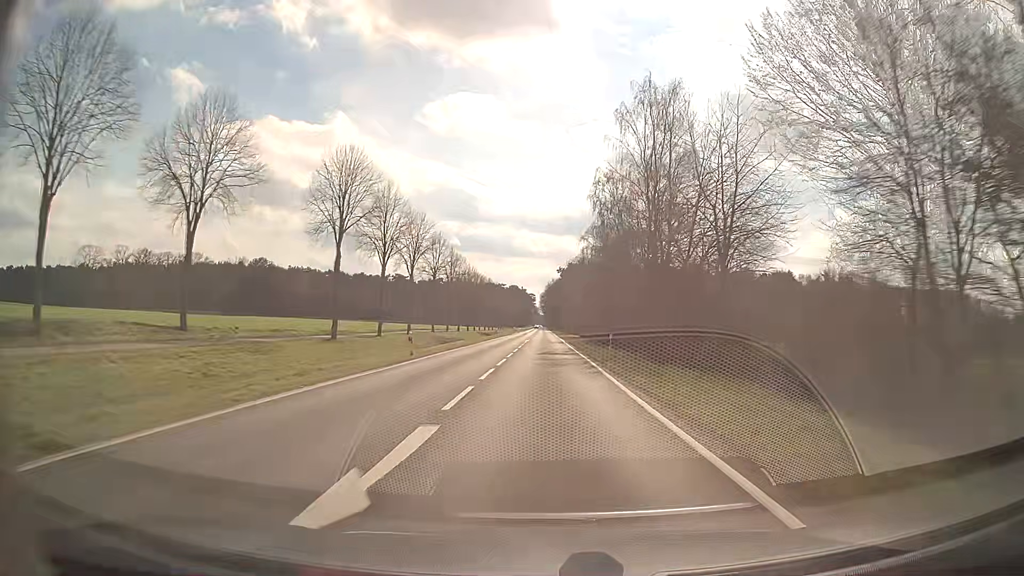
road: secondary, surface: asphalt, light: Day
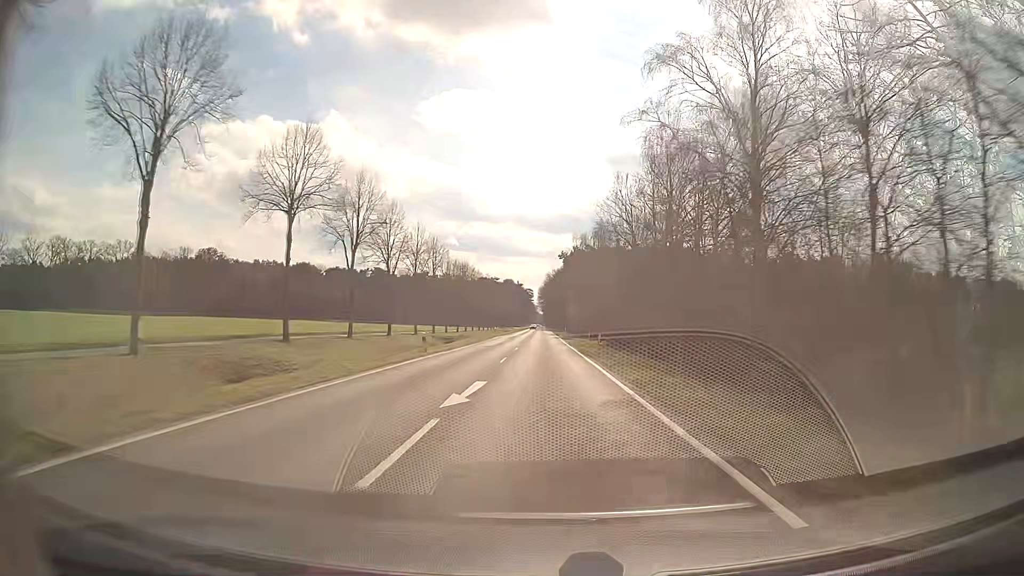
(+0.1, +47.4) m; 0°
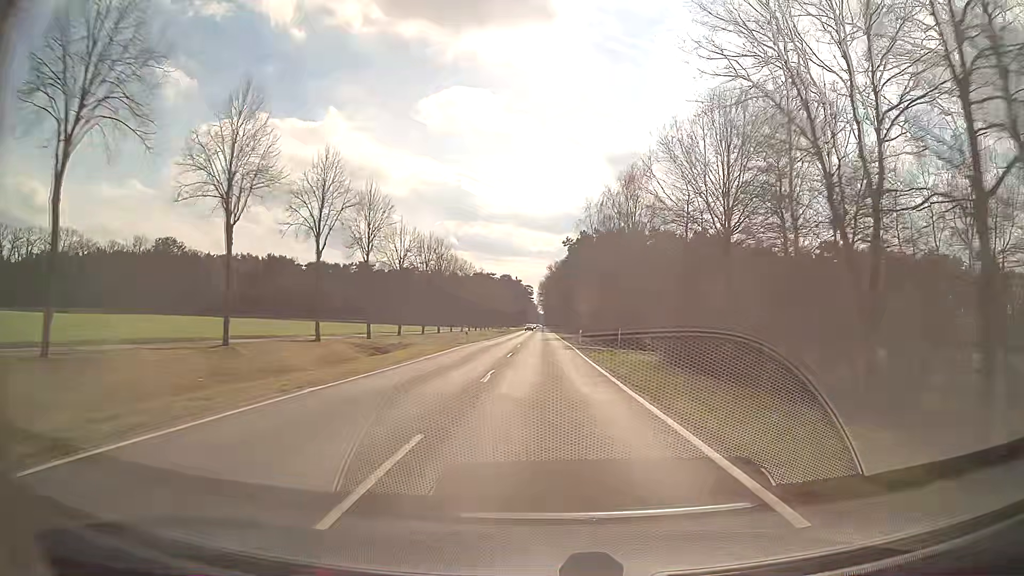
(0.0, +31.6) m; 0°
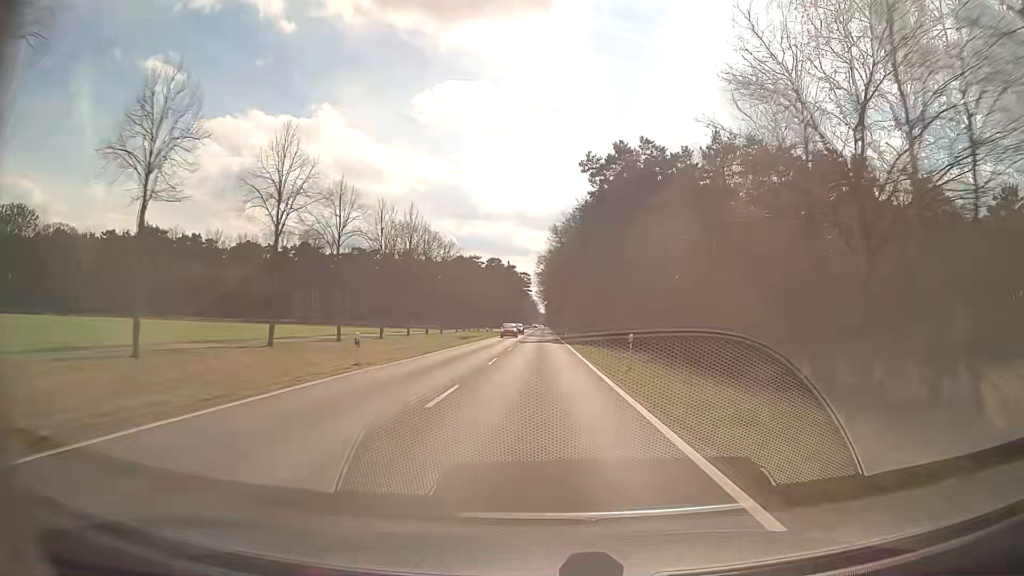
(+0.3, +79.0) m; 0°
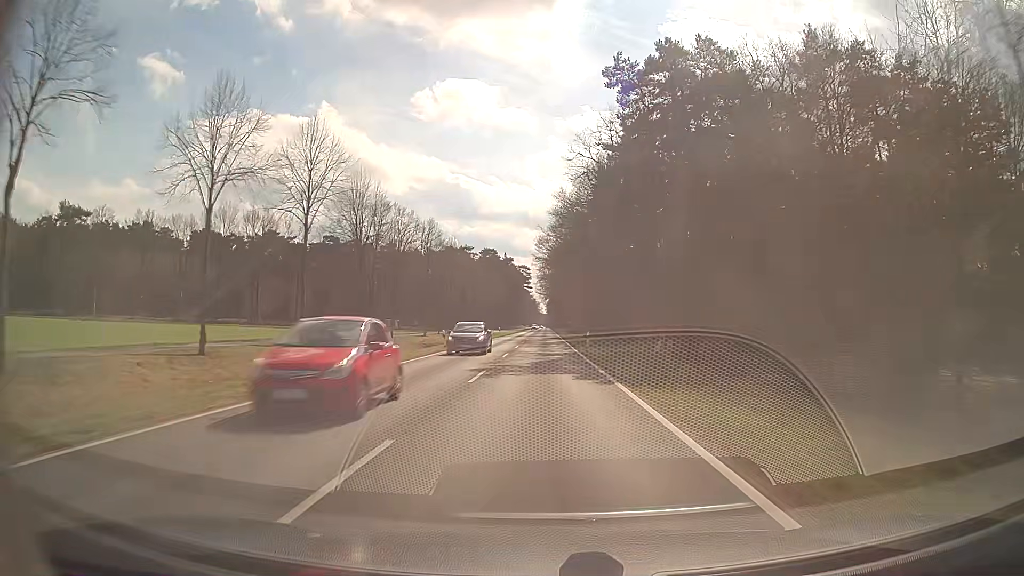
(0.0, +31.6) m; 0°
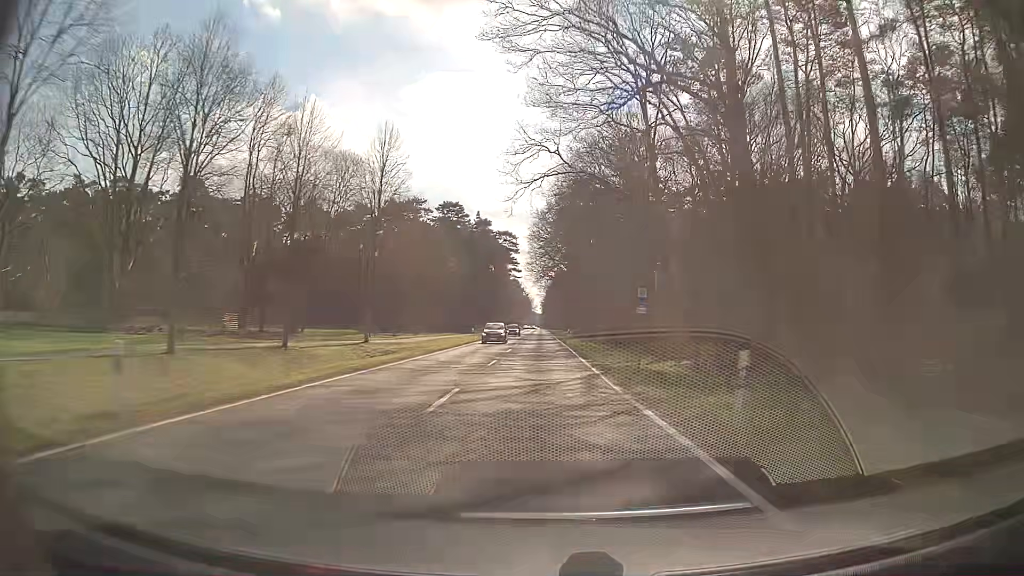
(+0.4, +79.0) m; 0°
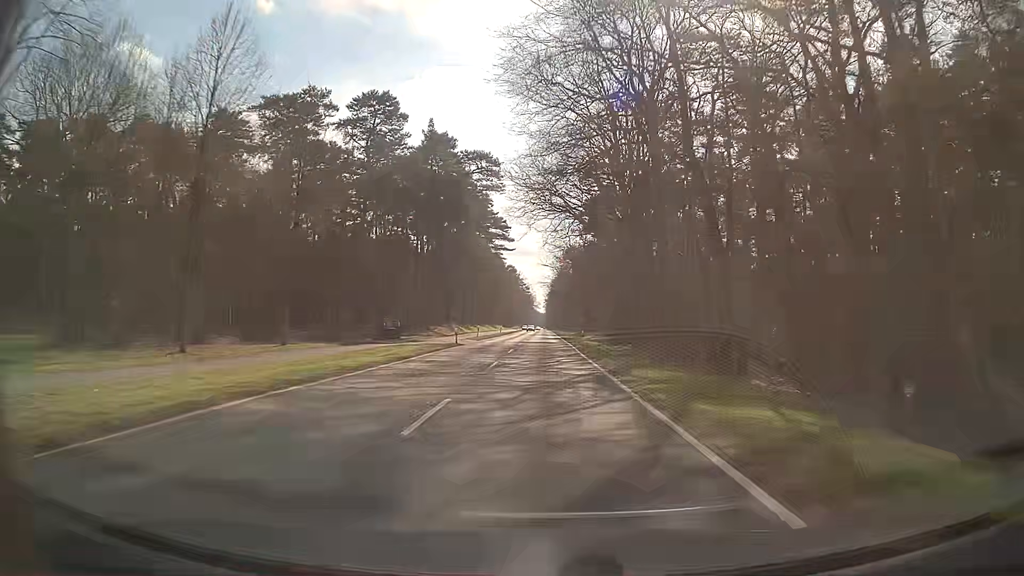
(-0.1, +63.2) m; 0°
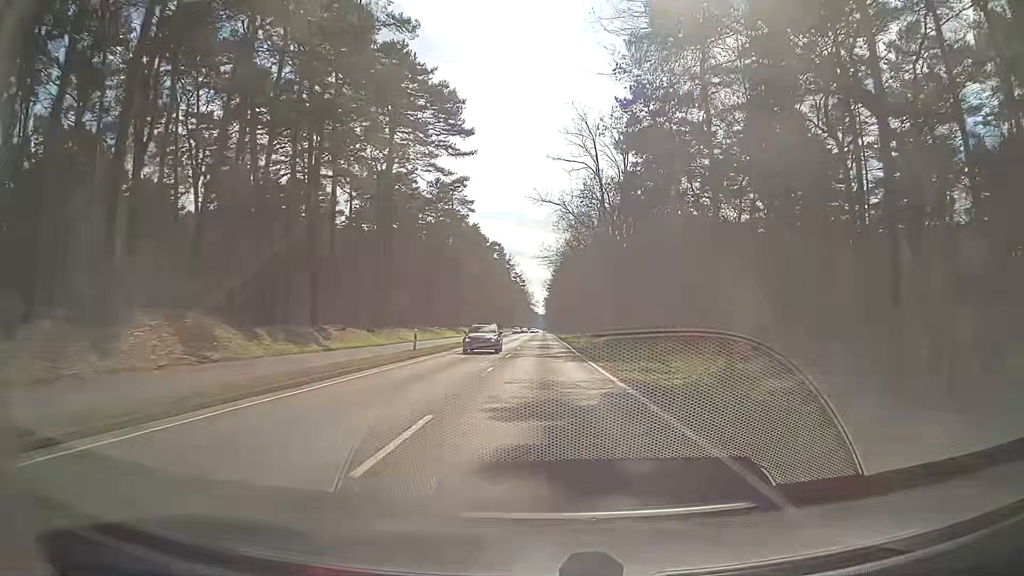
(+0.2, +63.2) m; 0°
(0, +10) (0, +20) (0, +30) (0, +40) (0, +50) (0, +60) (0, +70) (+1, +80) (+1, +90) (+1, +100) m
